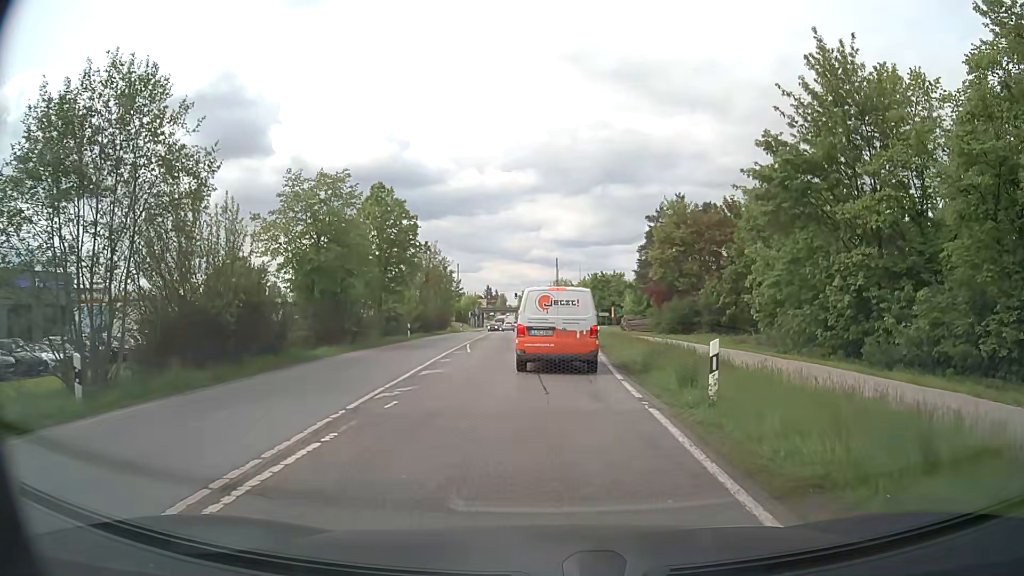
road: secondary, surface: asphalt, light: Day
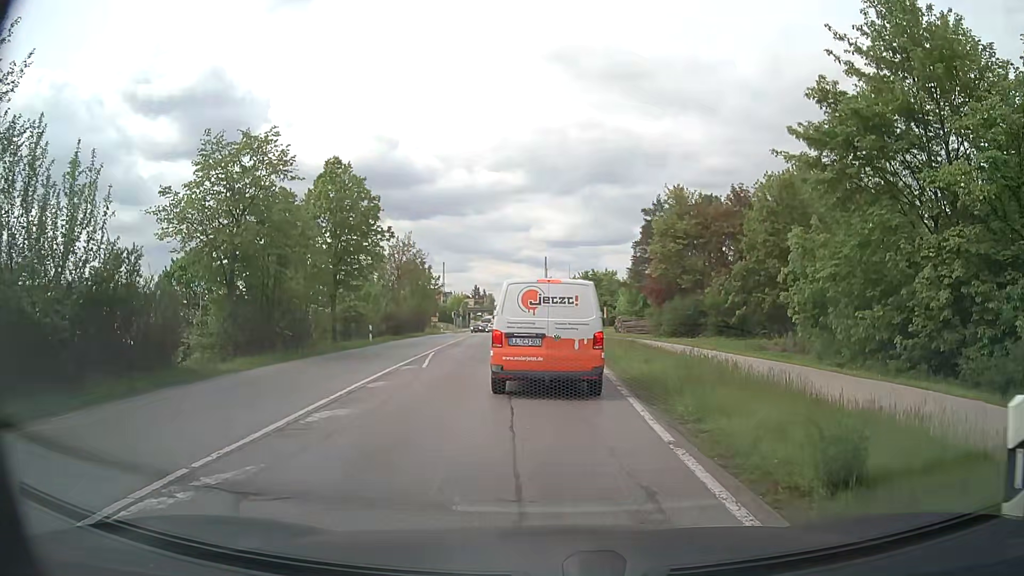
(0.0, +6.6) m; +1°
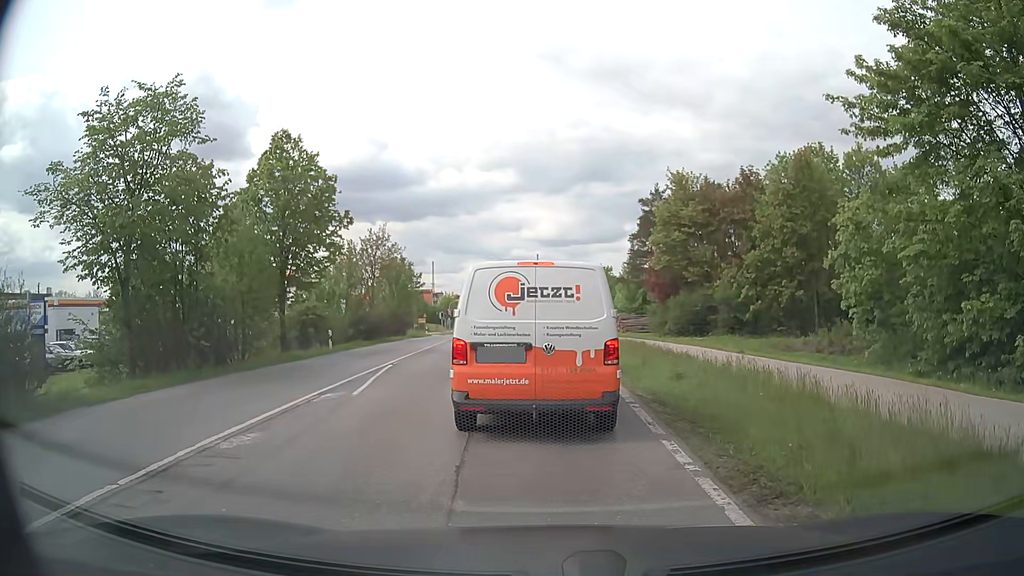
(0.0, +5.6) m; 0°
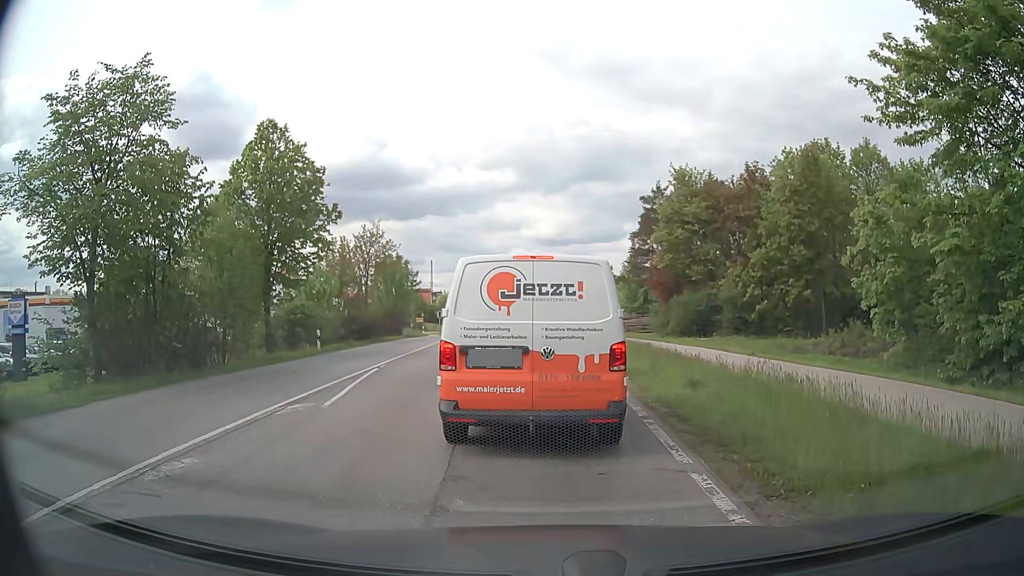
(0.0, +1.5) m; +1°
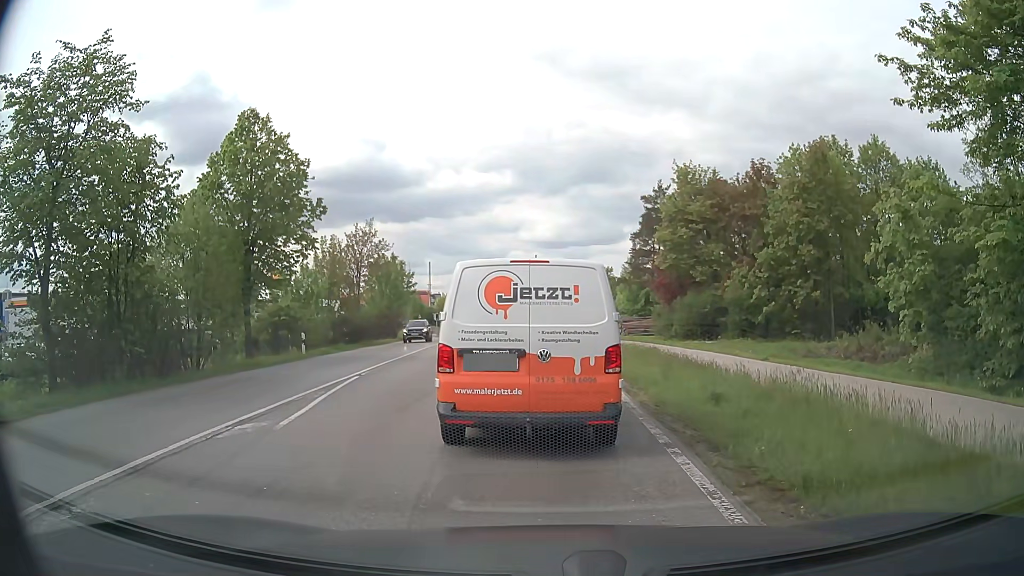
(0.0, +1.8) m; 0°
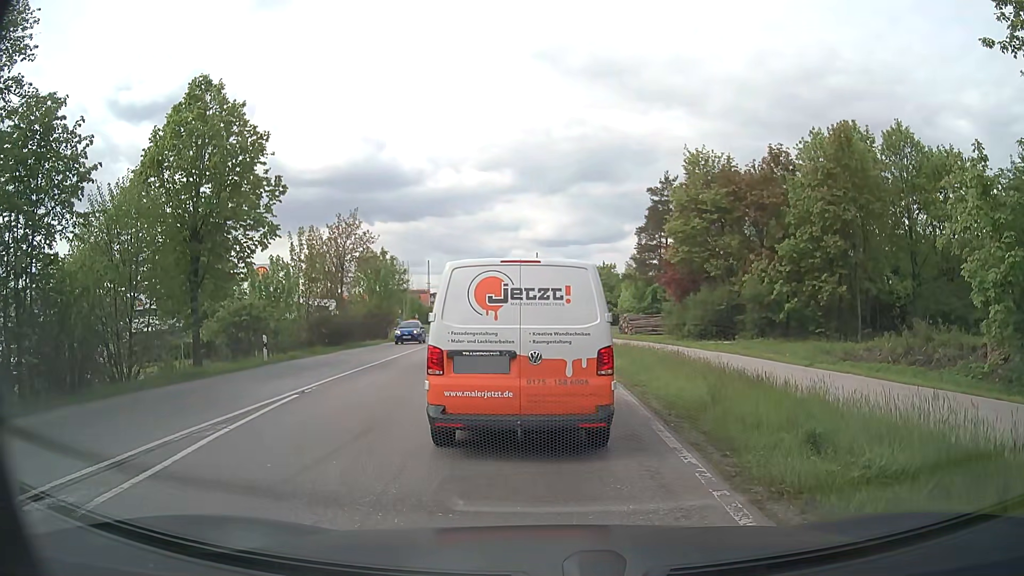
(0.0, +4.1) m; -1°
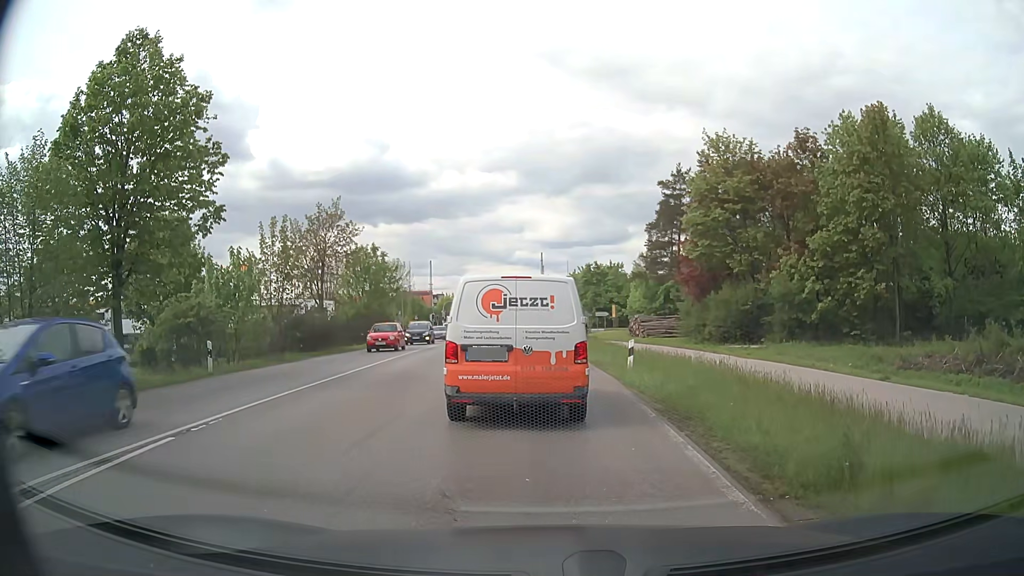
(0.0, +4.7) m; 0°
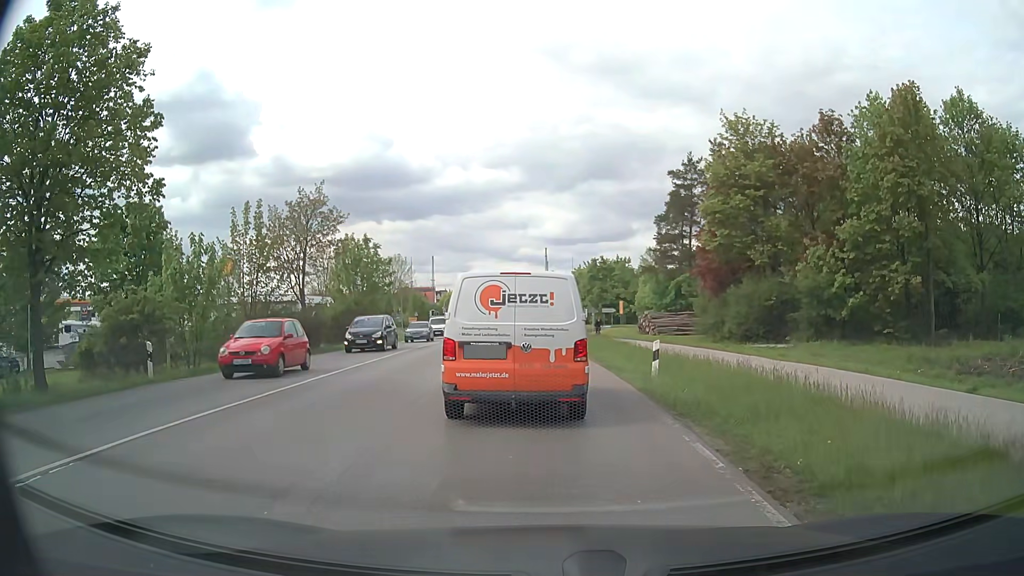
(0.0, +3.6) m; -1°
